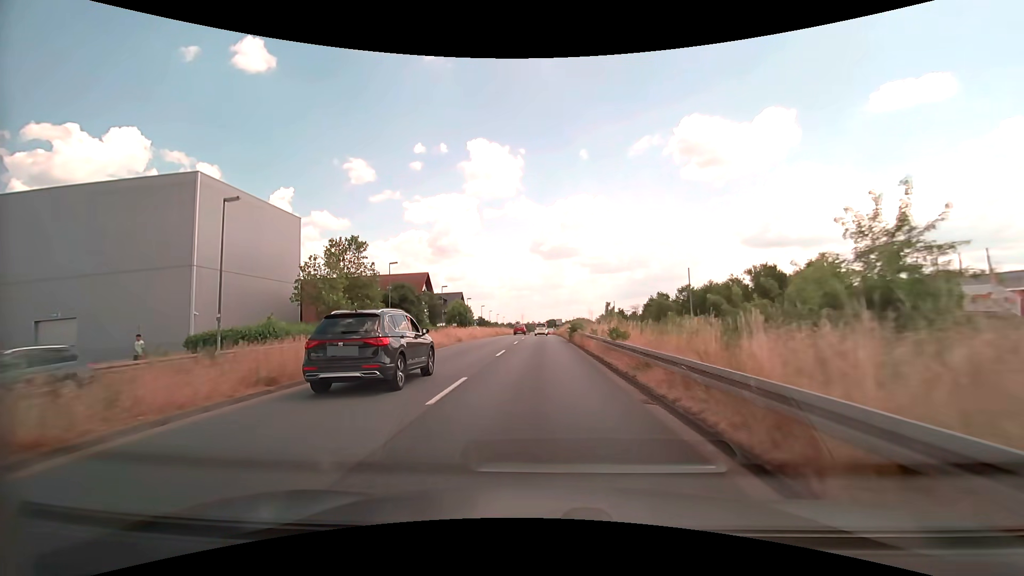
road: primary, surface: asphalt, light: Day
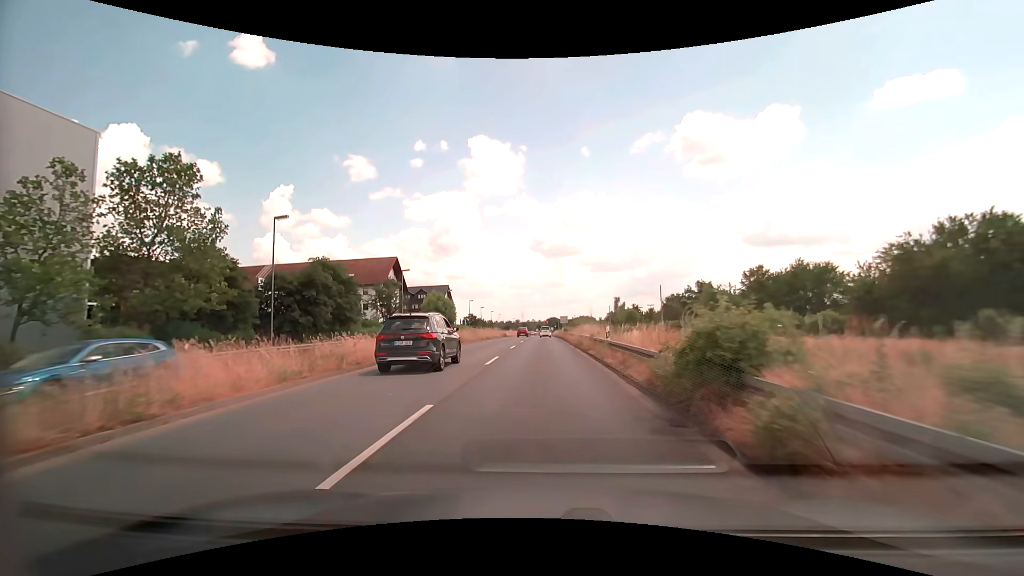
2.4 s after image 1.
(0.0, +28.1) m; 0°
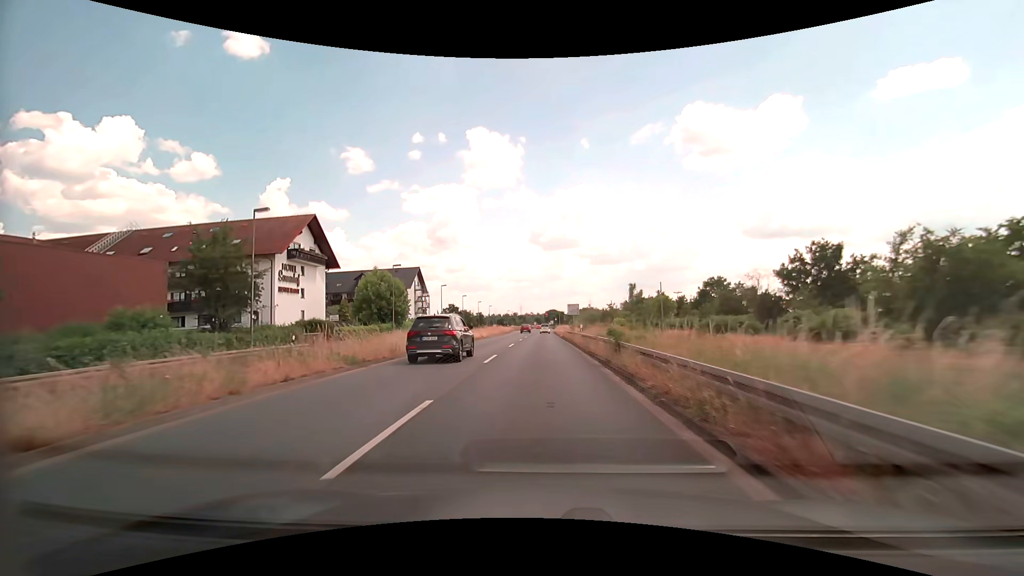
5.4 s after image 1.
(0.0, +35.8) m; 0°
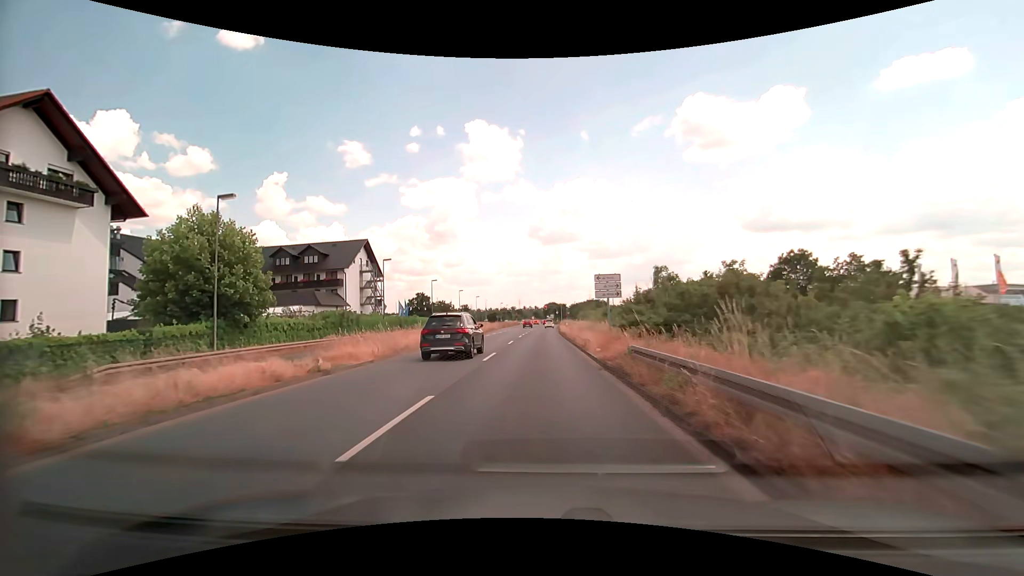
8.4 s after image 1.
(+0.1, +35.8) m; 0°
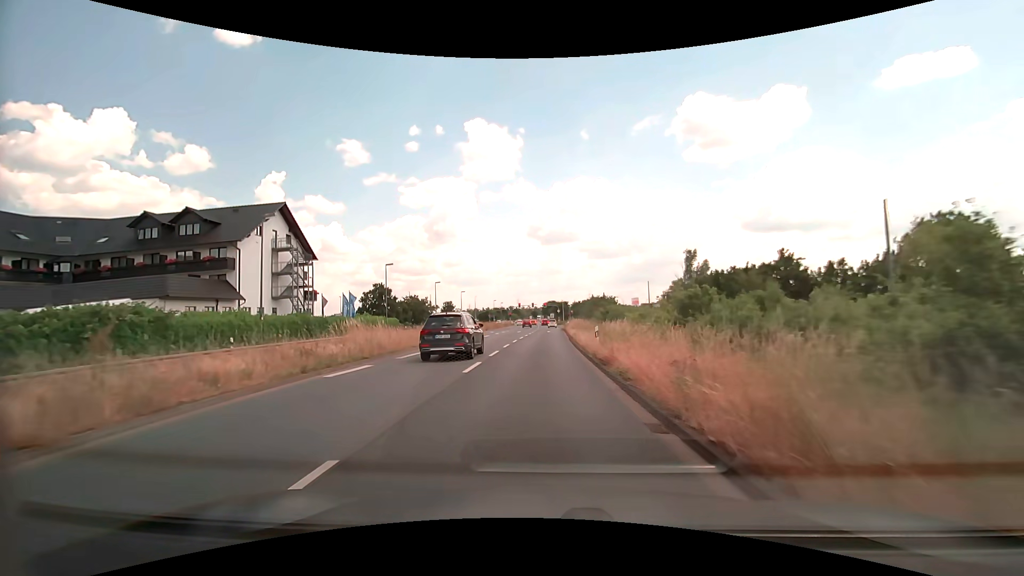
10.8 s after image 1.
(0.0, +27.9) m; 0°
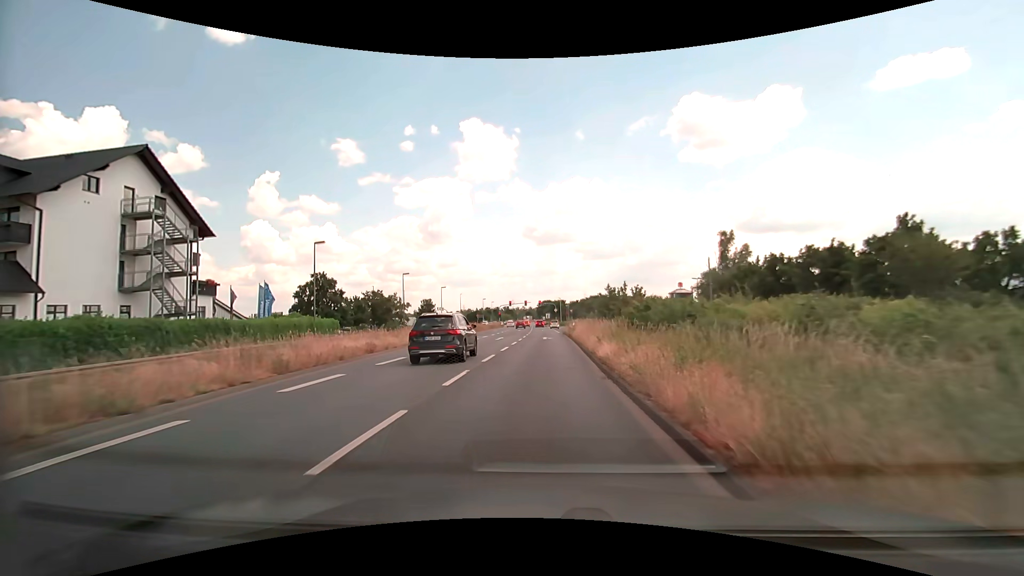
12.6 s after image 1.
(+0.1, +20.5) m; 0°
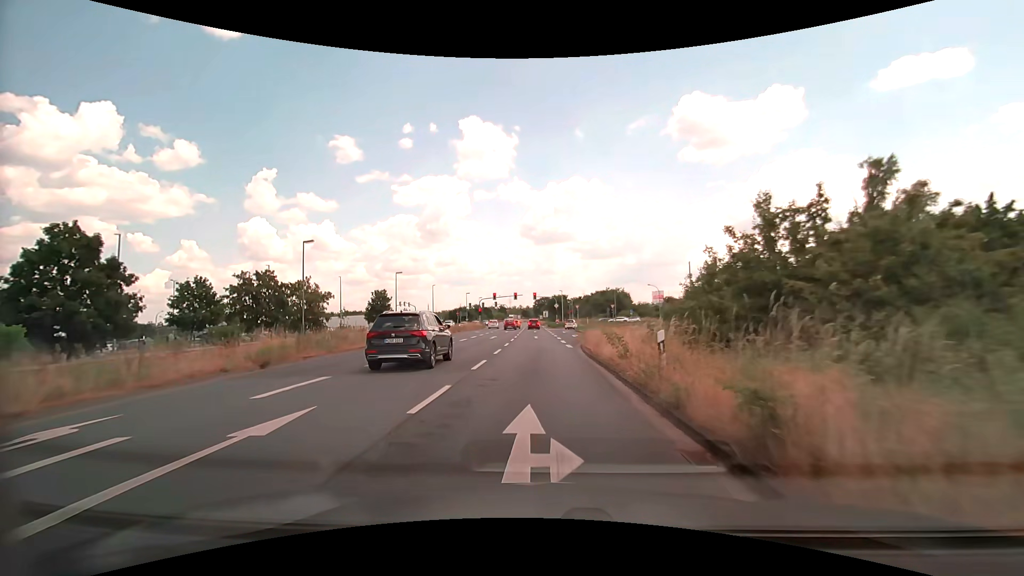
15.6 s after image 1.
(+0.4, +33.5) m; 0°
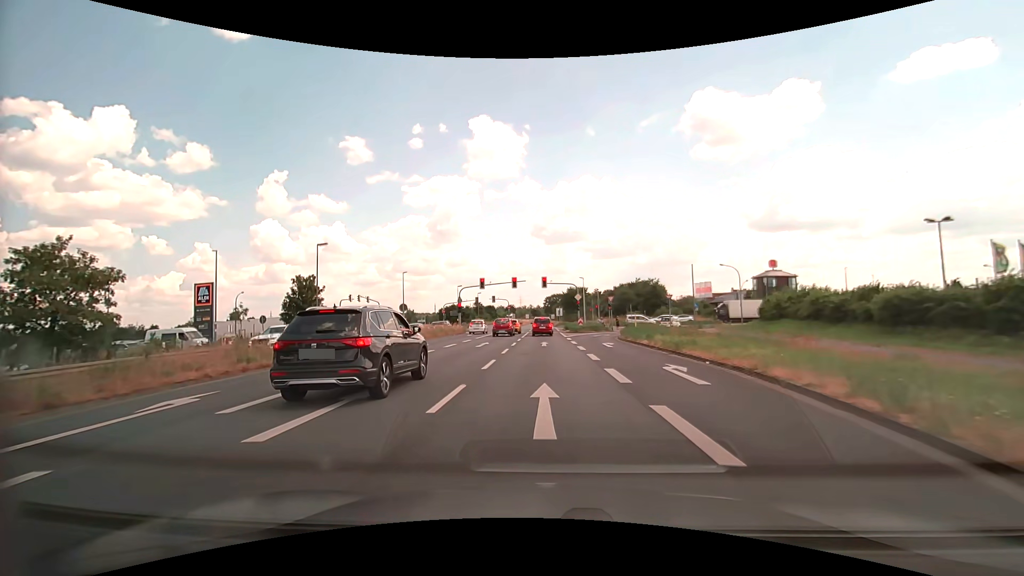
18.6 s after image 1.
(-0.3, +32.2) m; -2°
(0, +10) (0, +20) (0, +30) (0, +40) (0, +50) (+1, +60) (+1, +70) (+1, +80) (+1, +90) (+1, +100) m
